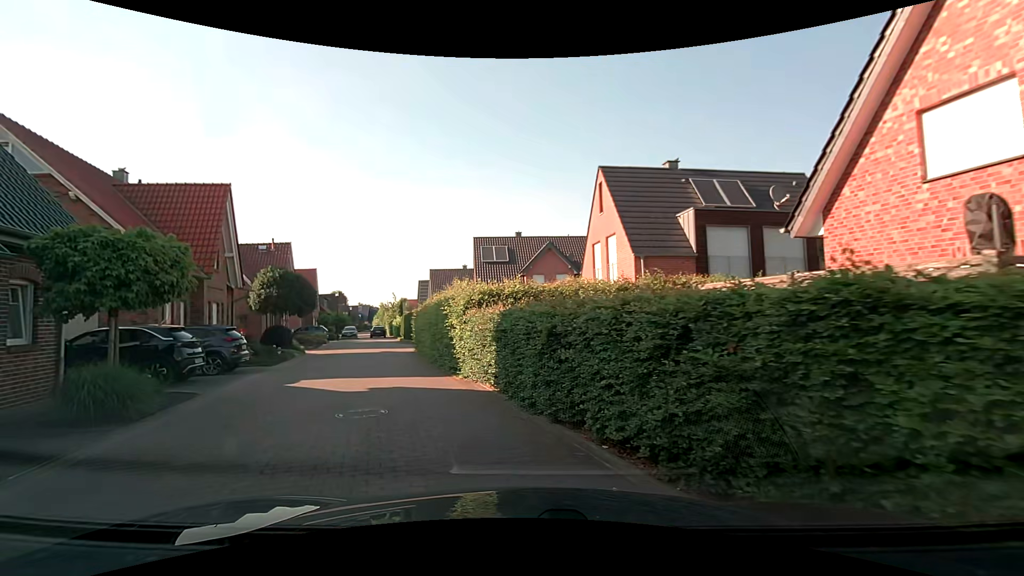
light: Day
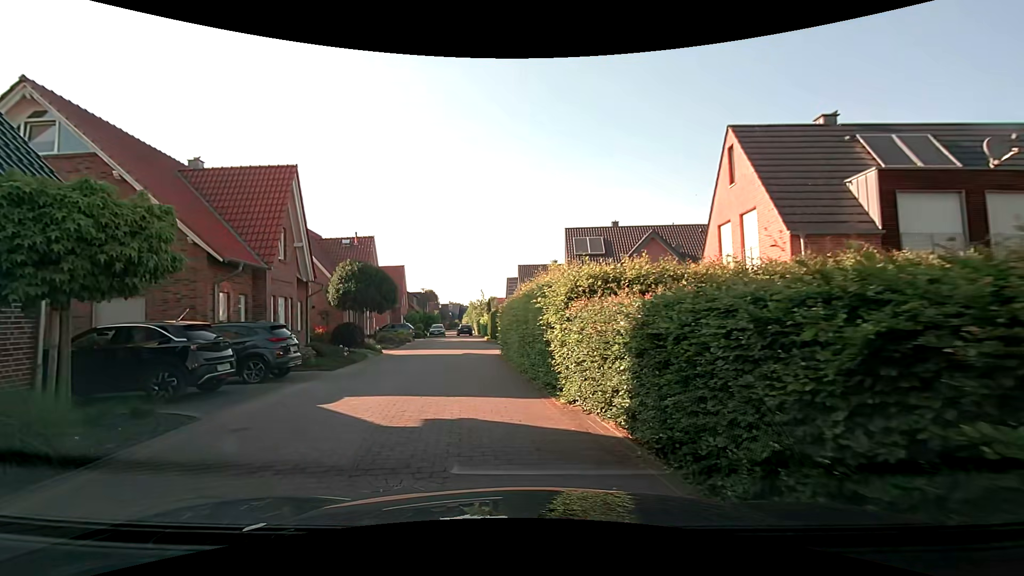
(-0.4, +4.2) m; -11°
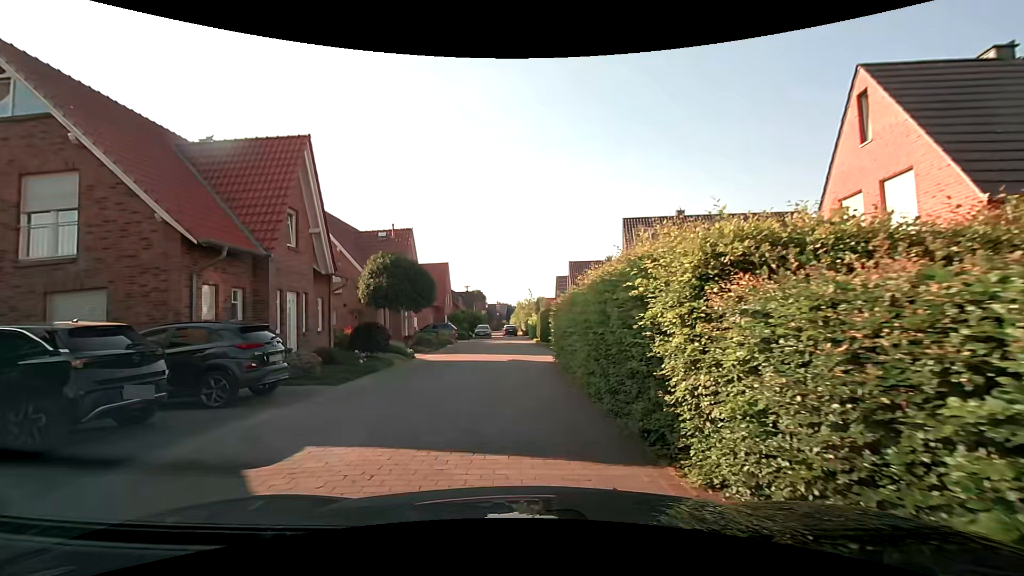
(-0.1, +4.1) m; -6°
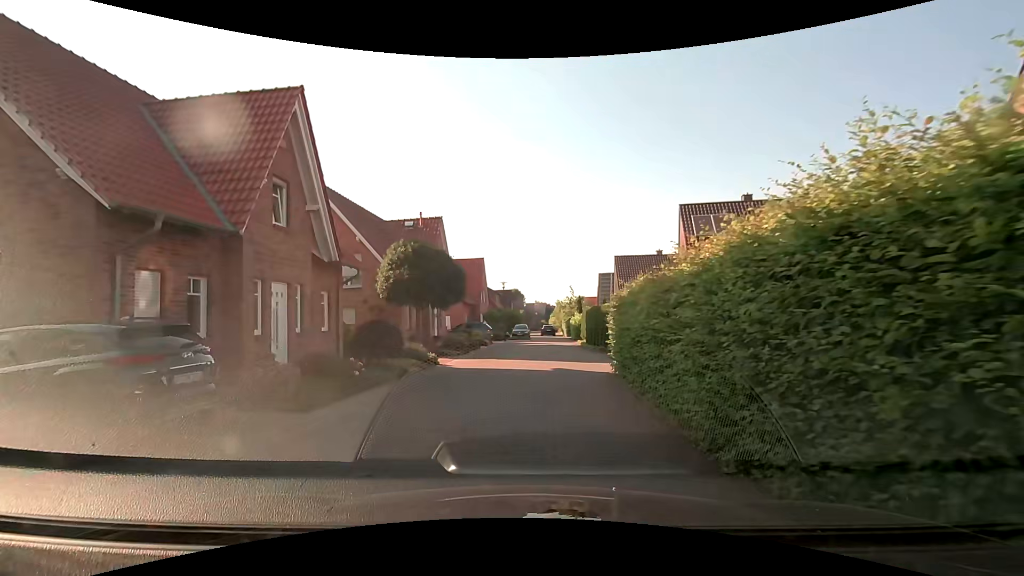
(-0.1, +4.0) m; -4°
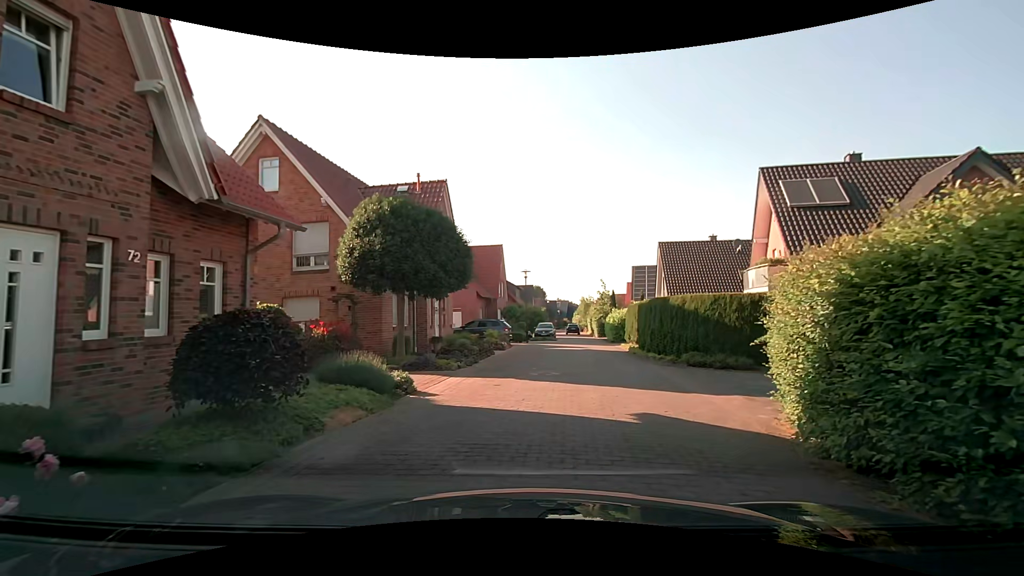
(-0.3, +7.9) m; -1°
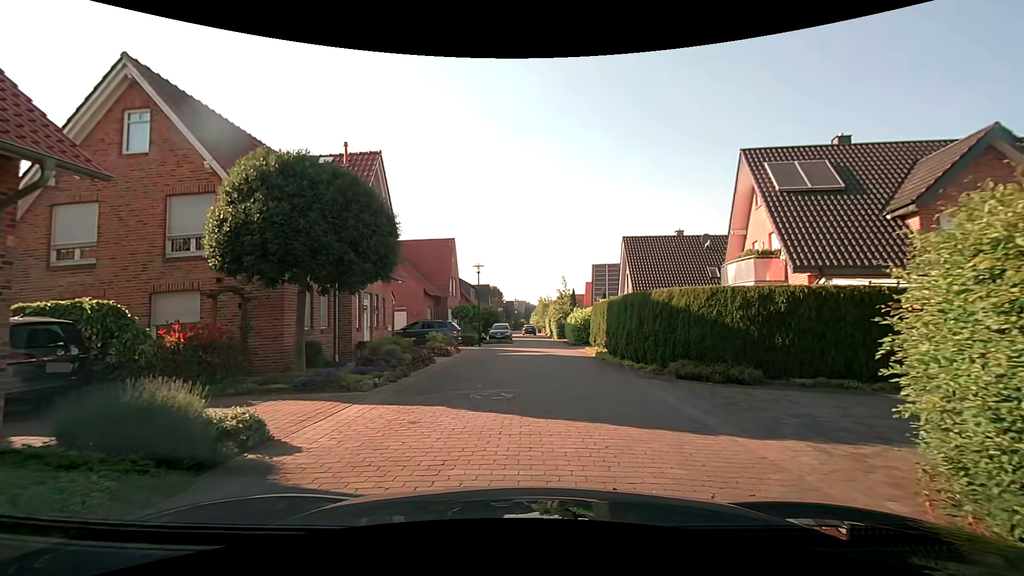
(+0.1, +3.9) m; +6°
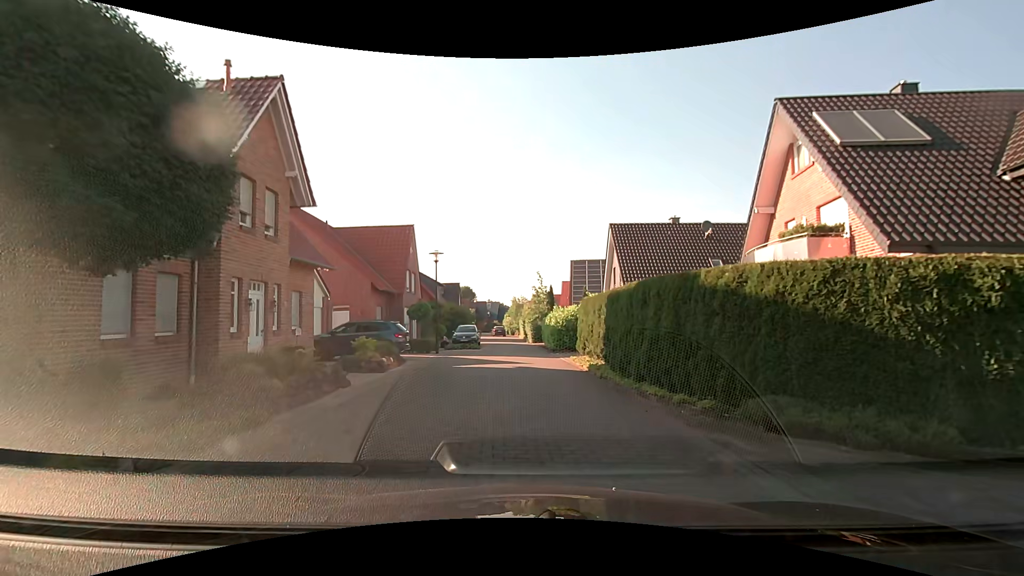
(0.0, +6.1) m; +2°
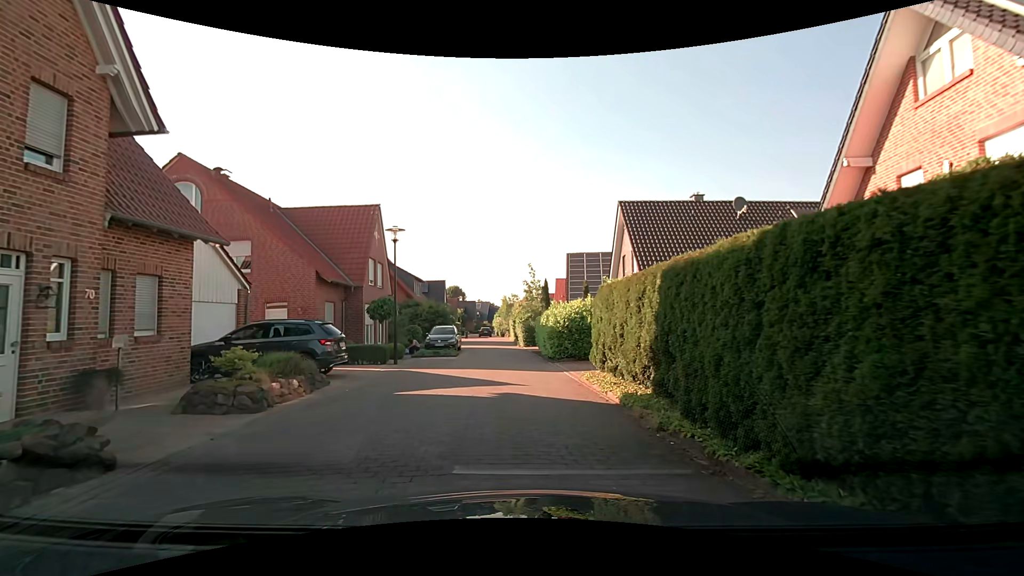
(0.0, +6.5) m; 0°
